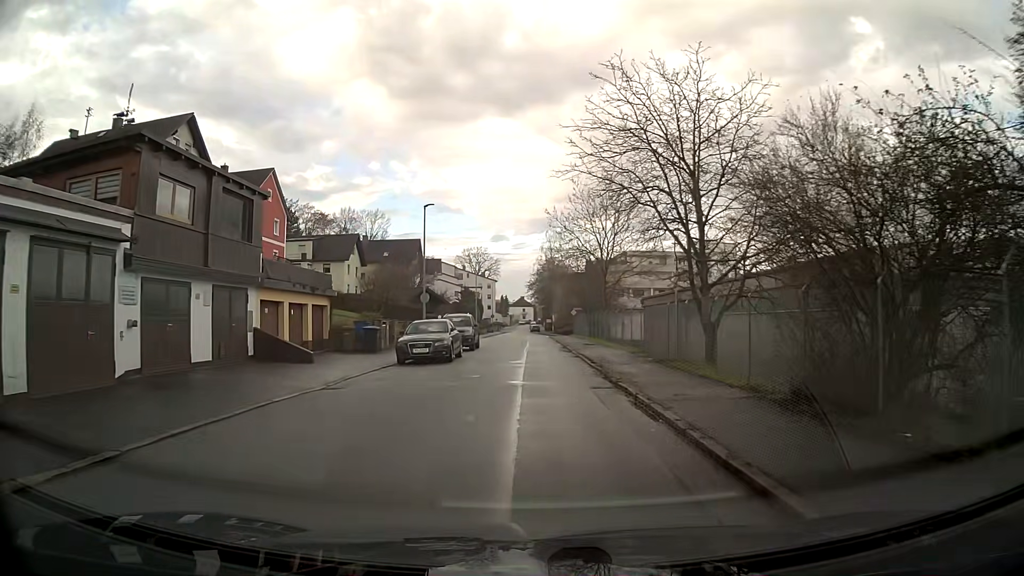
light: Day
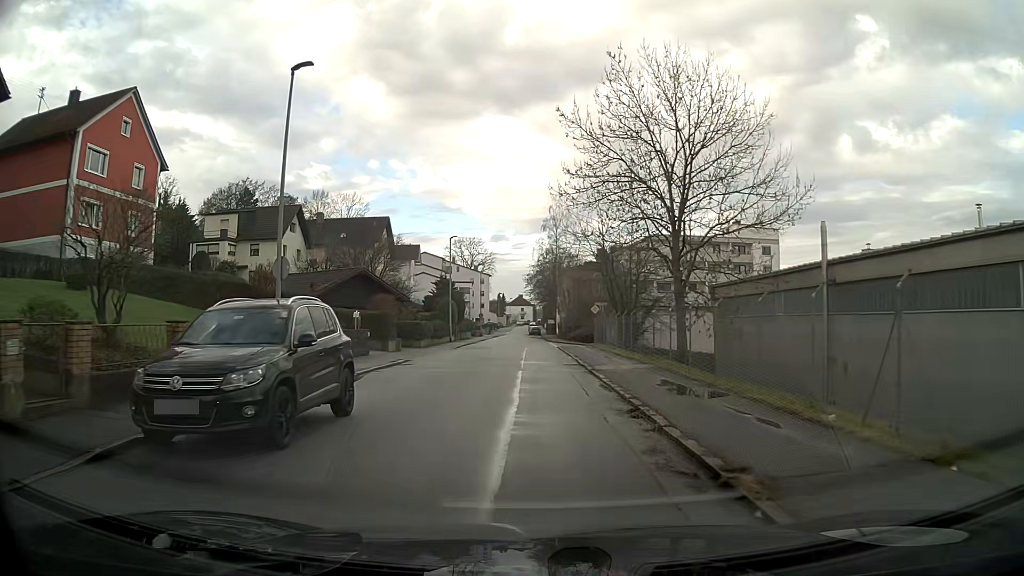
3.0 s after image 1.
(0.0, +23.2) m; 0°
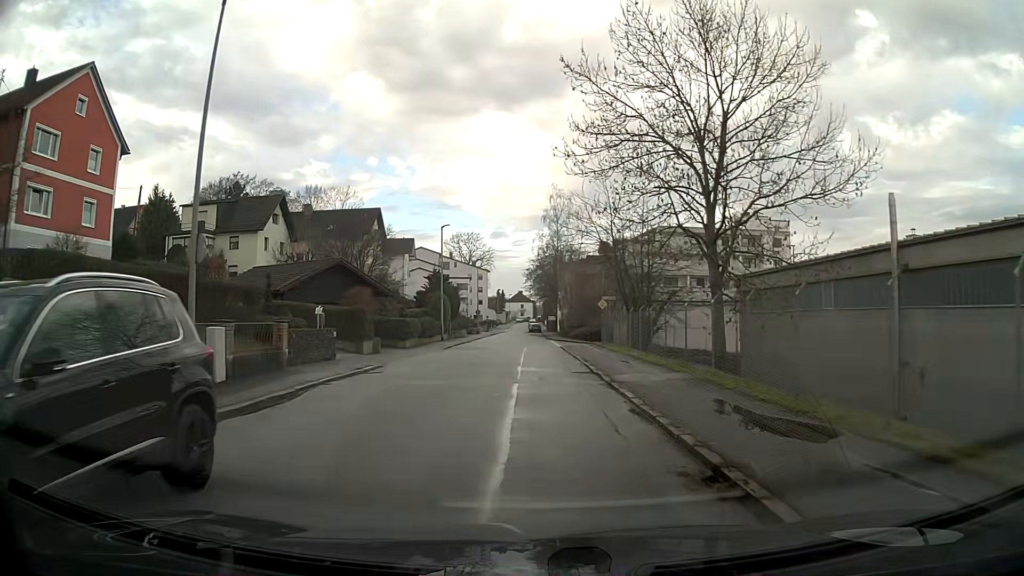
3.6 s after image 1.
(0.0, +4.6) m; 0°
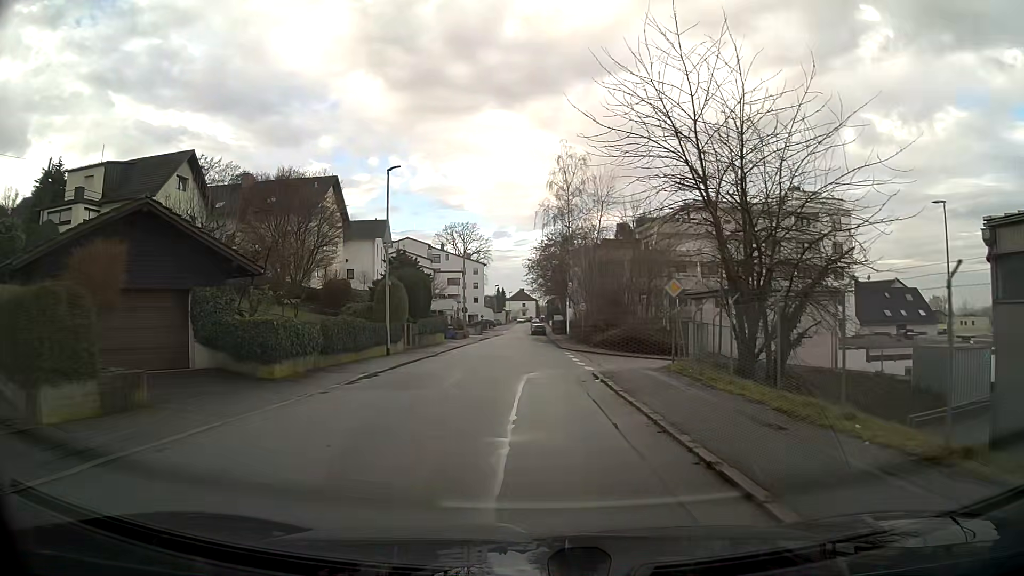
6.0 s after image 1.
(-0.1, +18.7) m; 0°
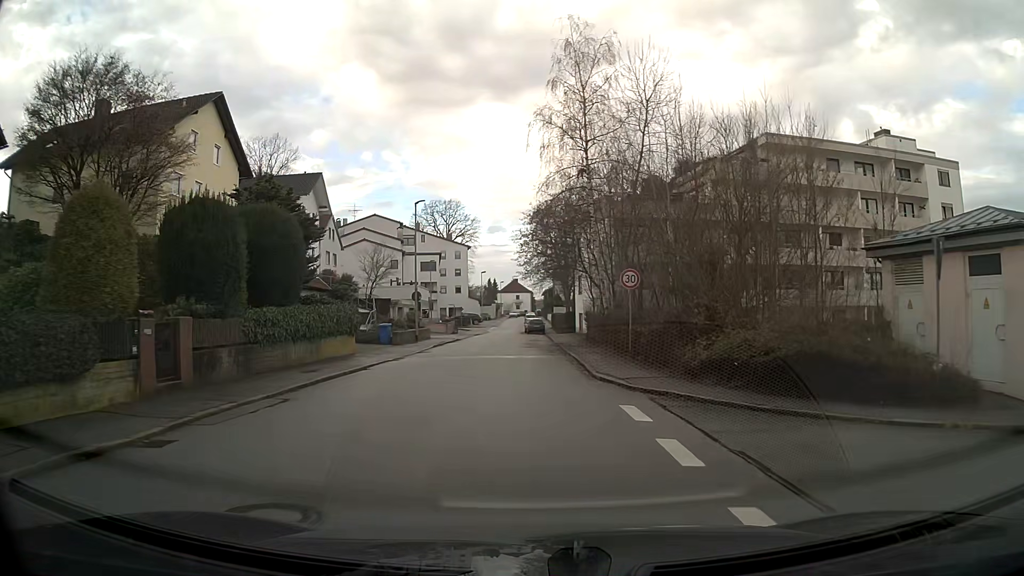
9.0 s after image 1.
(+0.2, +23.5) m; 0°
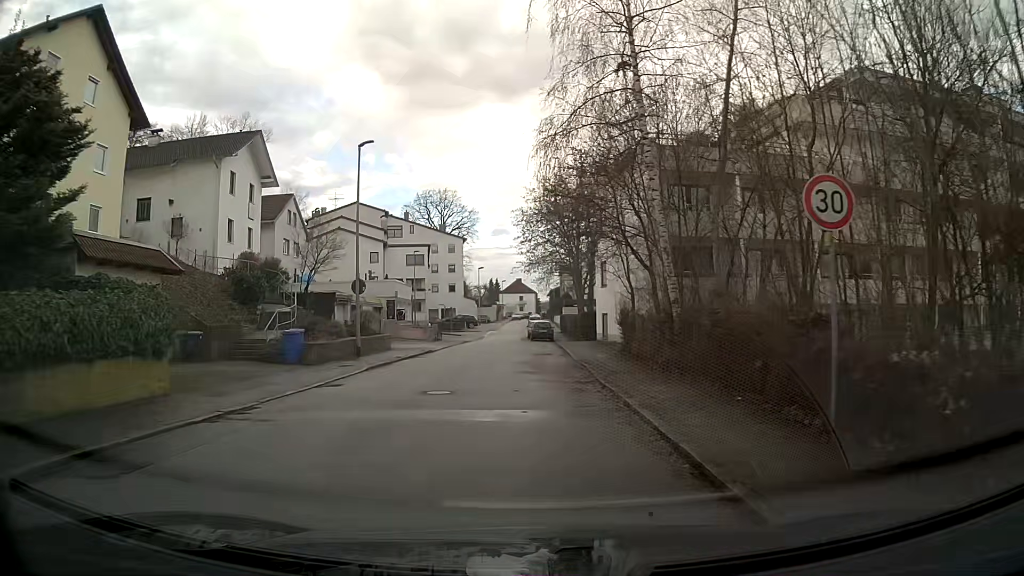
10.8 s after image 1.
(0.0, +14.1) m; 0°
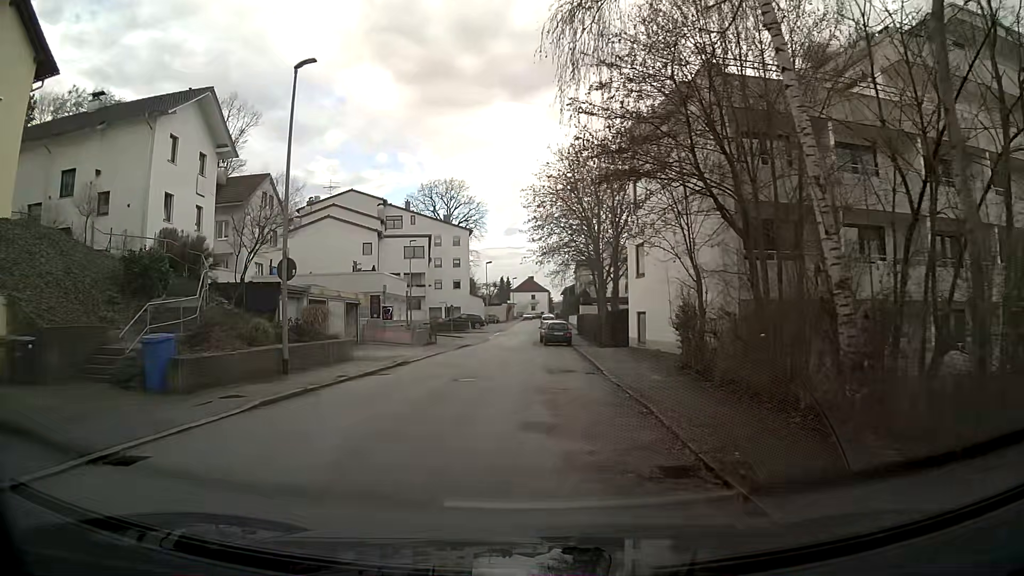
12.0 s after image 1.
(-0.1, +8.7) m; -2°
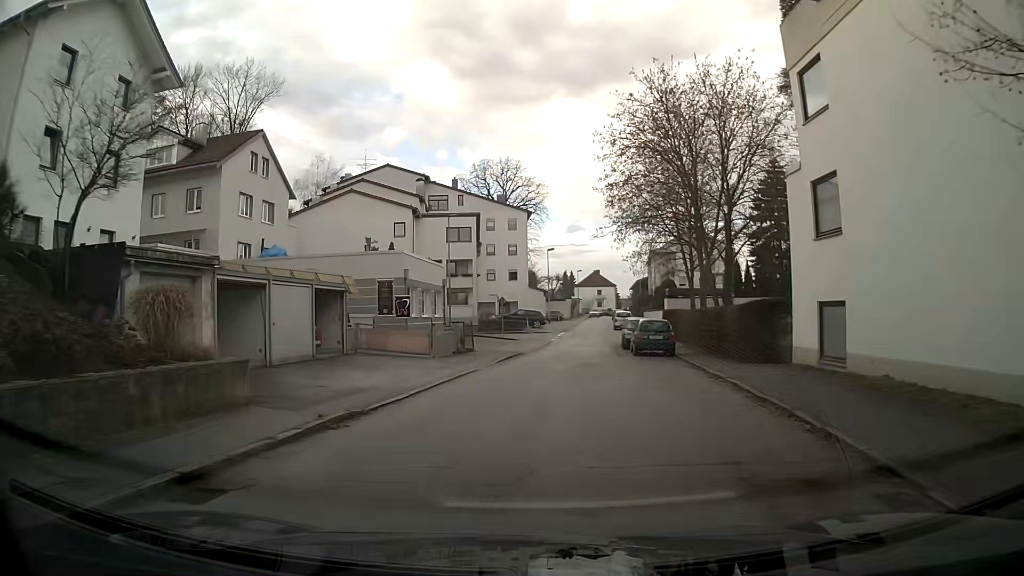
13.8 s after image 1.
(-0.7, +13.3) m; -4°
(0, +10) (0, +20) (+1, +30) (+2, +40) (+3, +50) (+4, +60) (+5, +70) (+6, +80) (+7, +90) (+8, +100) m
